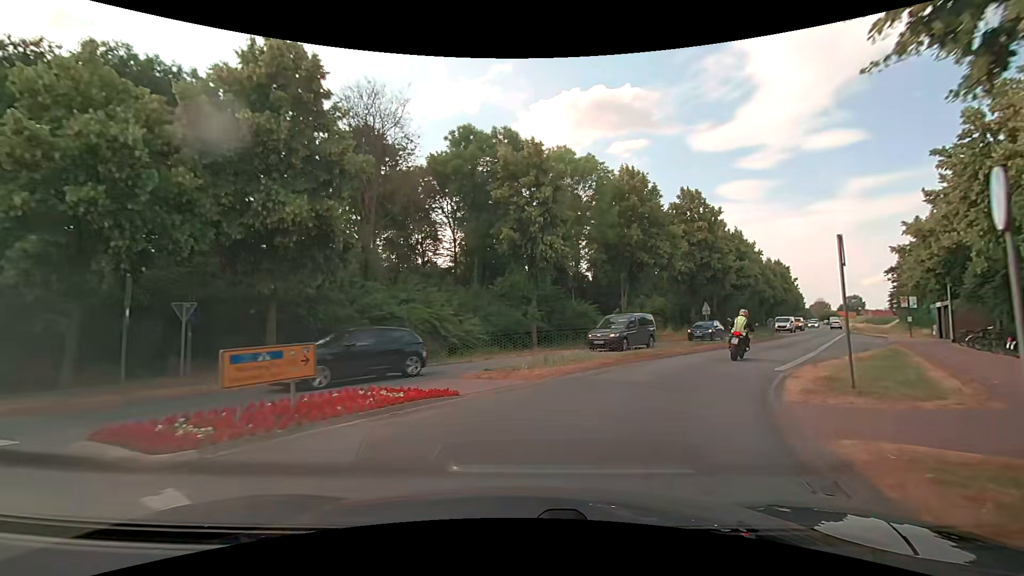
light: Day
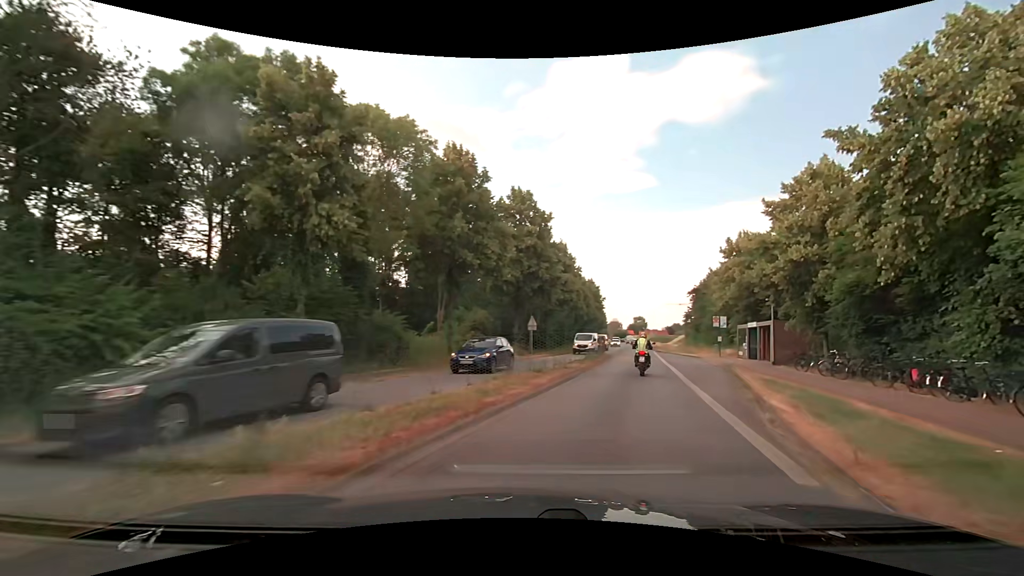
(+1.6, +9.5) m; +20°
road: primary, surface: asphalt
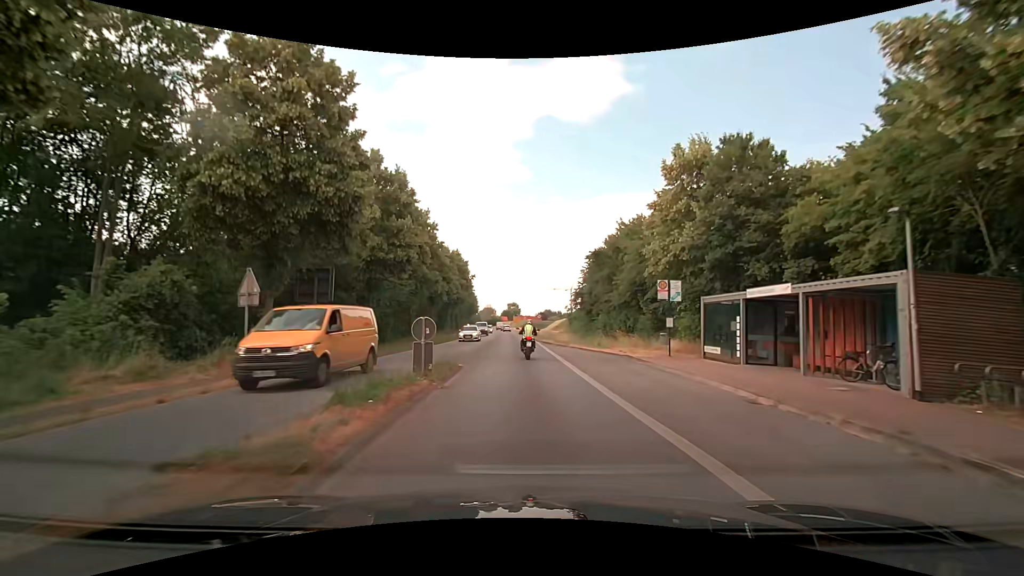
(+4.9, +24.0) m; +15°
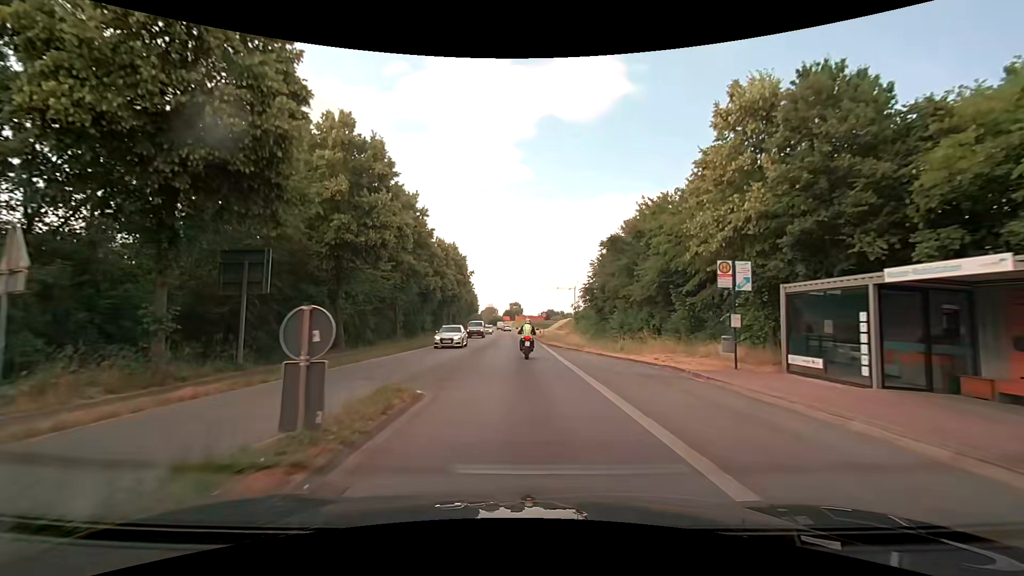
(0.0, +7.0) m; 0°
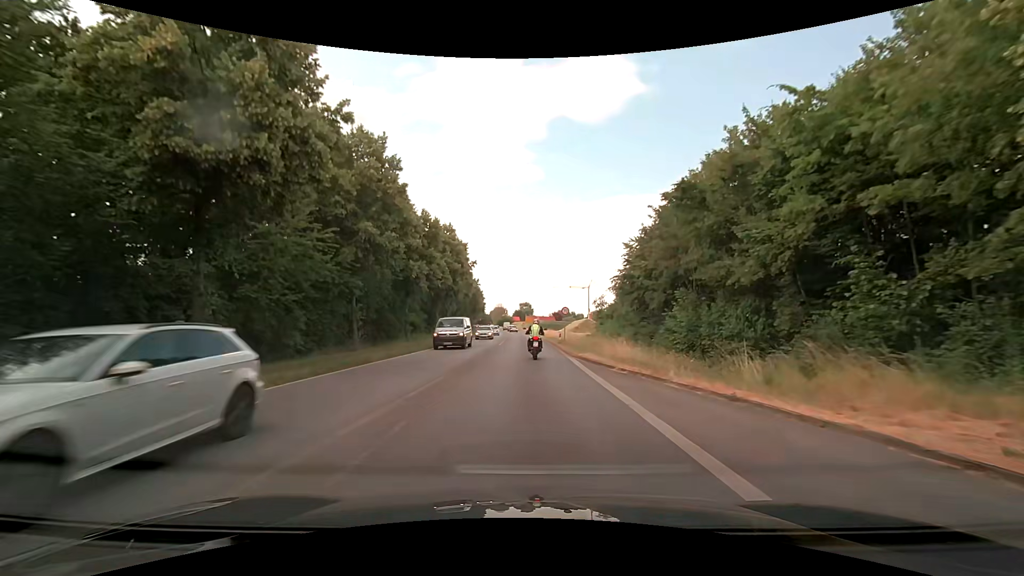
(-0.2, +14.7) m; -1°
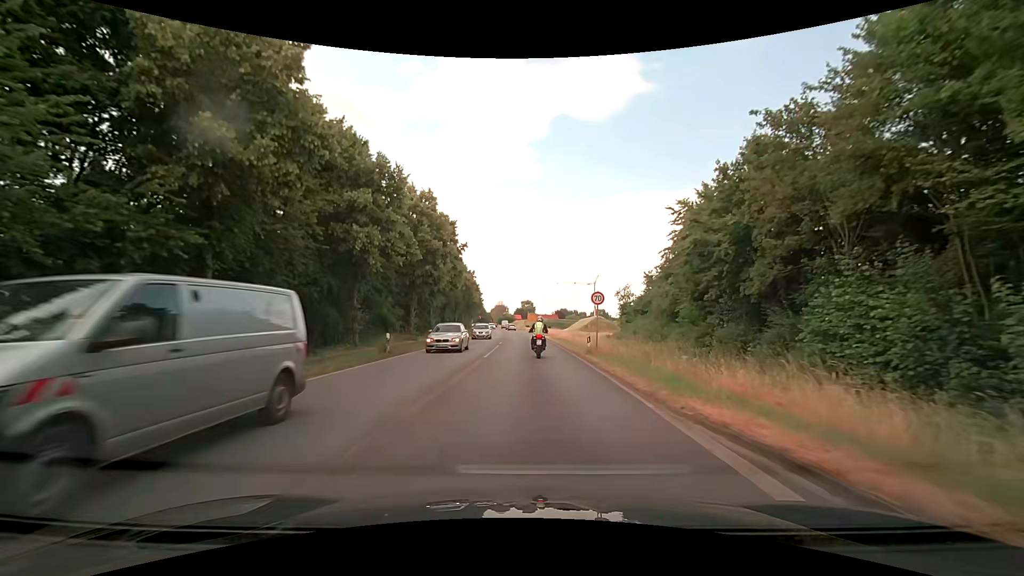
(0.0, +15.3) m; 0°
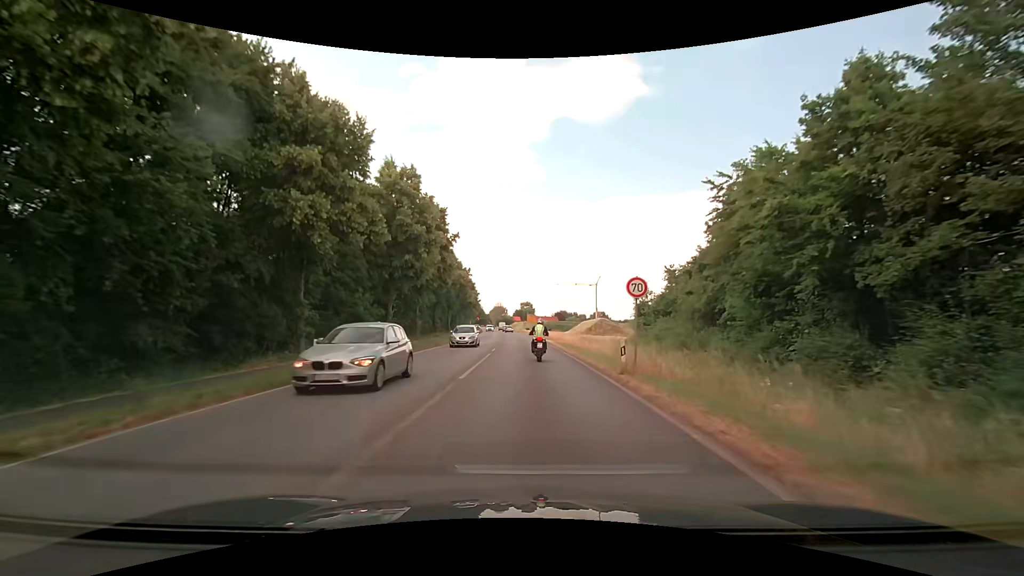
(0.0, +7.7) m; 0°
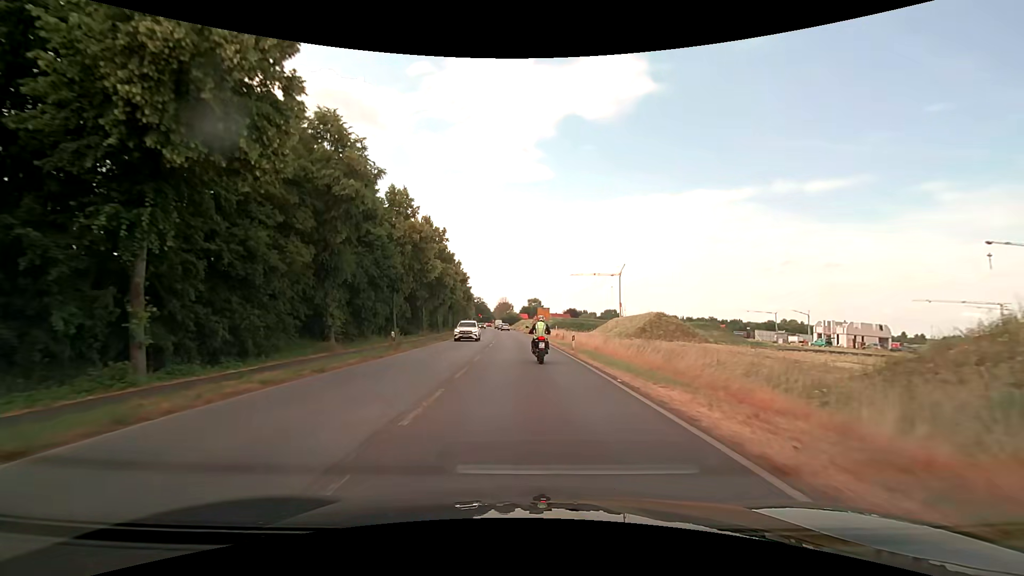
(-0.1, +39.7) m; -1°
(0, +10) (0, +20) (0, +30) (-1, +40) (-1, +50) (-1, +60) (-2, +70) (-2, +80) (-3, +90) (-3, +100) m
